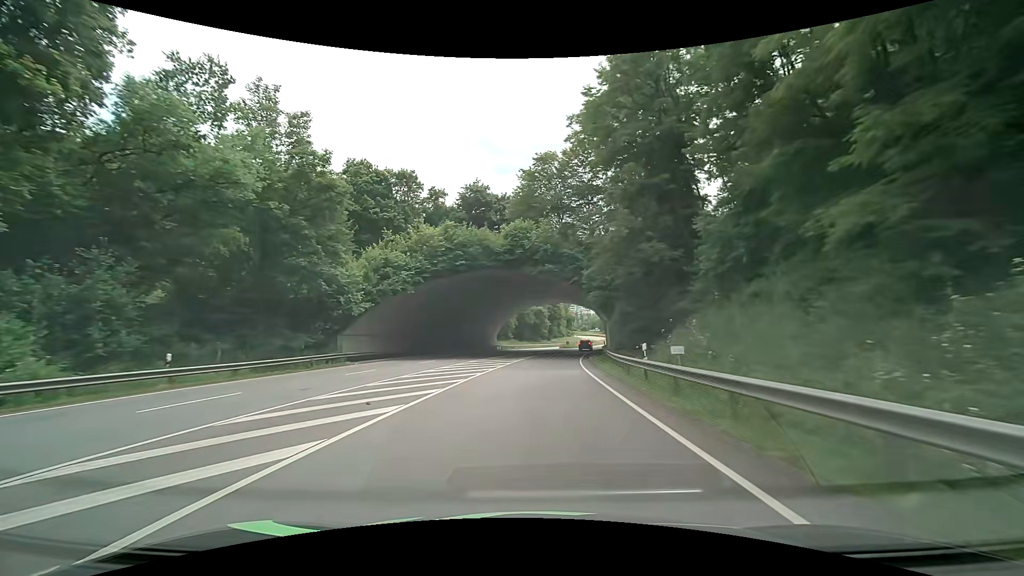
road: primary_link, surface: asphalt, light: Day
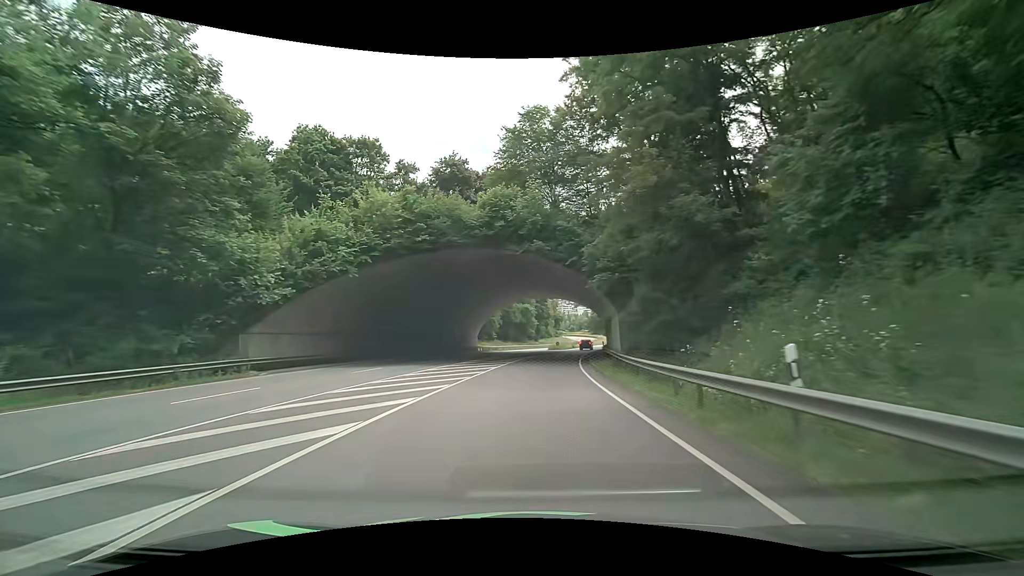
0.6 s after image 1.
(+0.2, +10.4) m; +2°
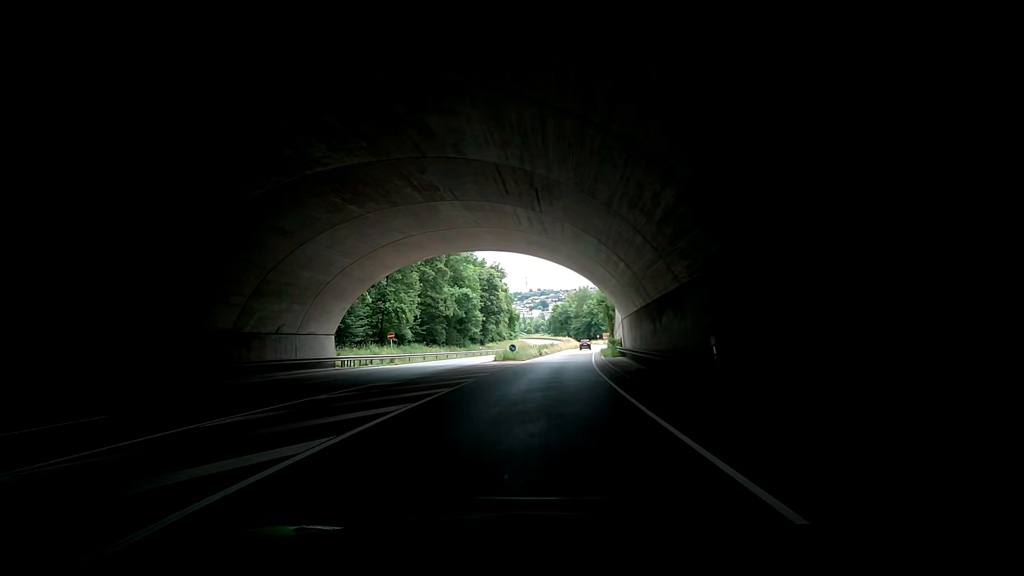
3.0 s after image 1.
(+1.9, +41.4) m; +5°
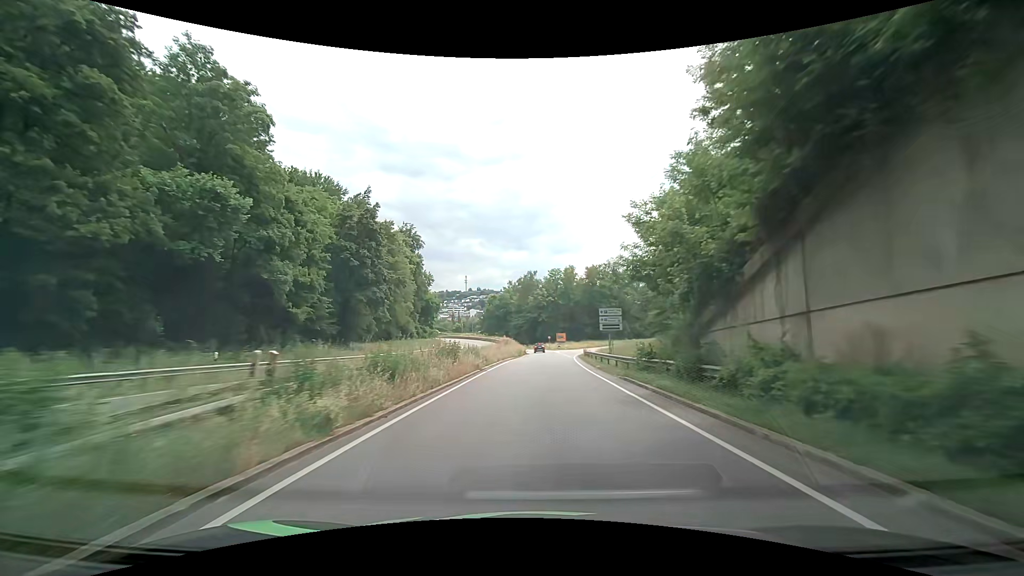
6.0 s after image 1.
(+4.1, +50.9) m; +8°
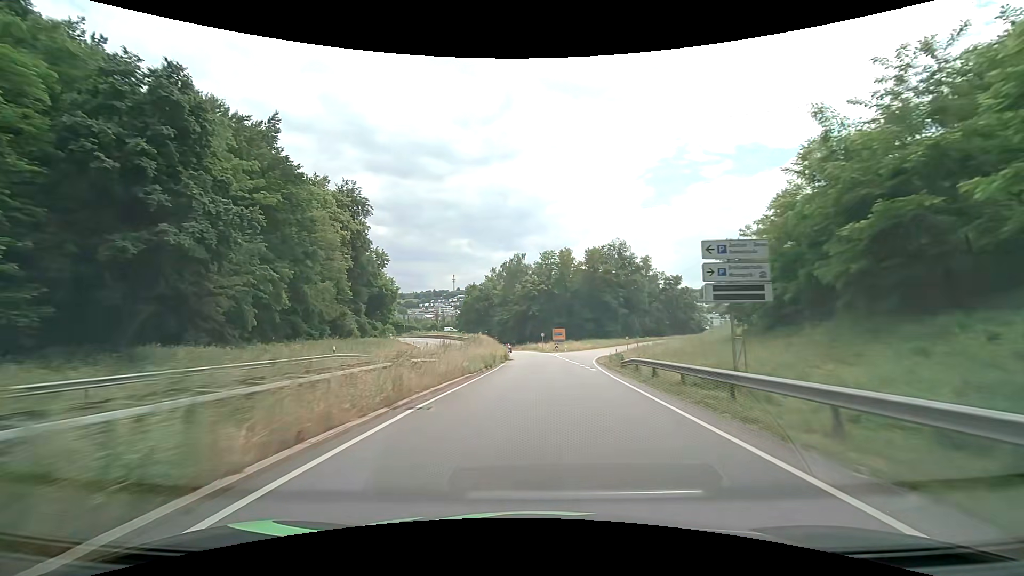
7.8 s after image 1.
(+0.1, +30.2) m; +1°
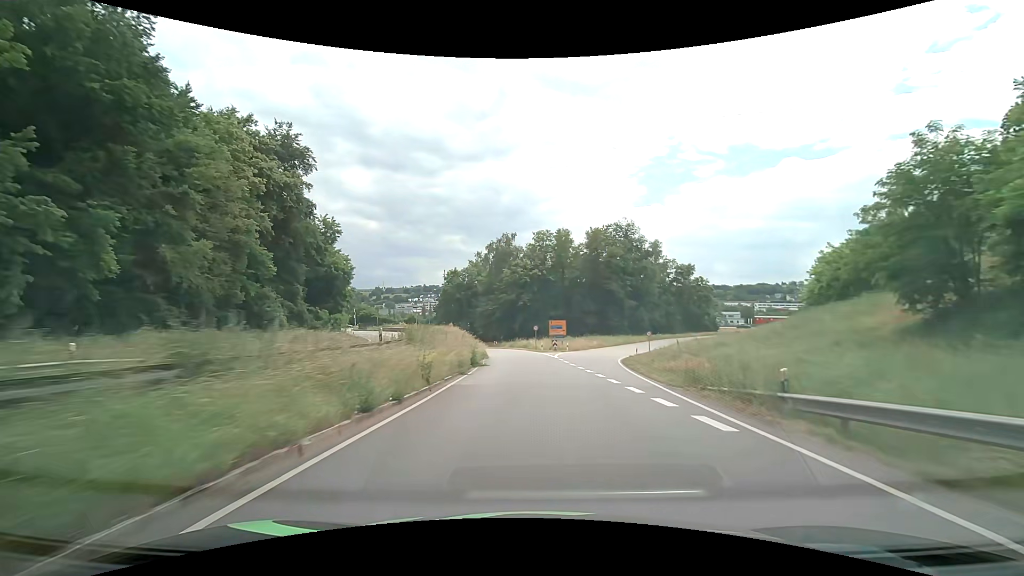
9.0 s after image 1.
(+0.1, +19.9) m; +1°
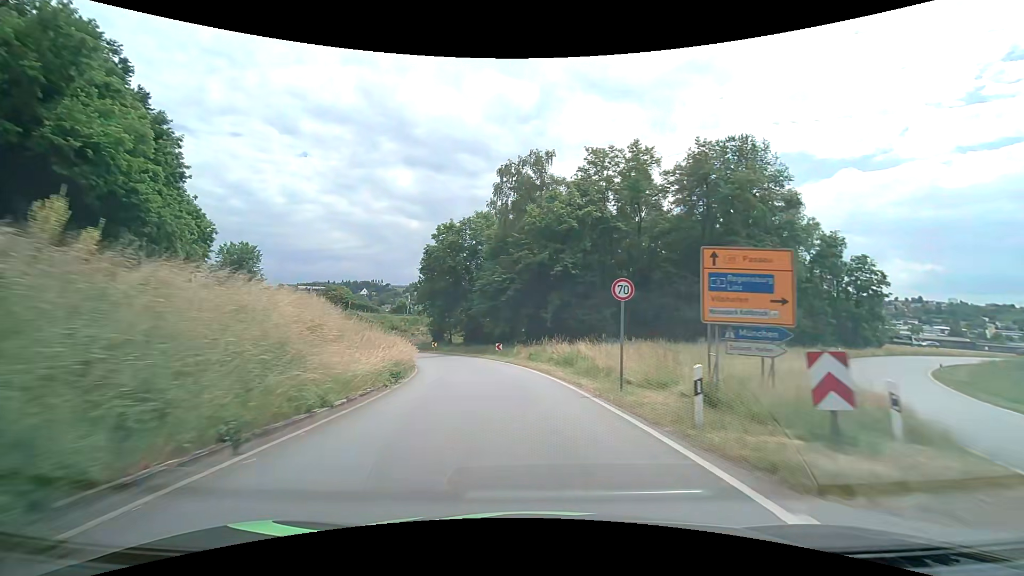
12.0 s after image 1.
(-0.7, +47.6) m; -4°
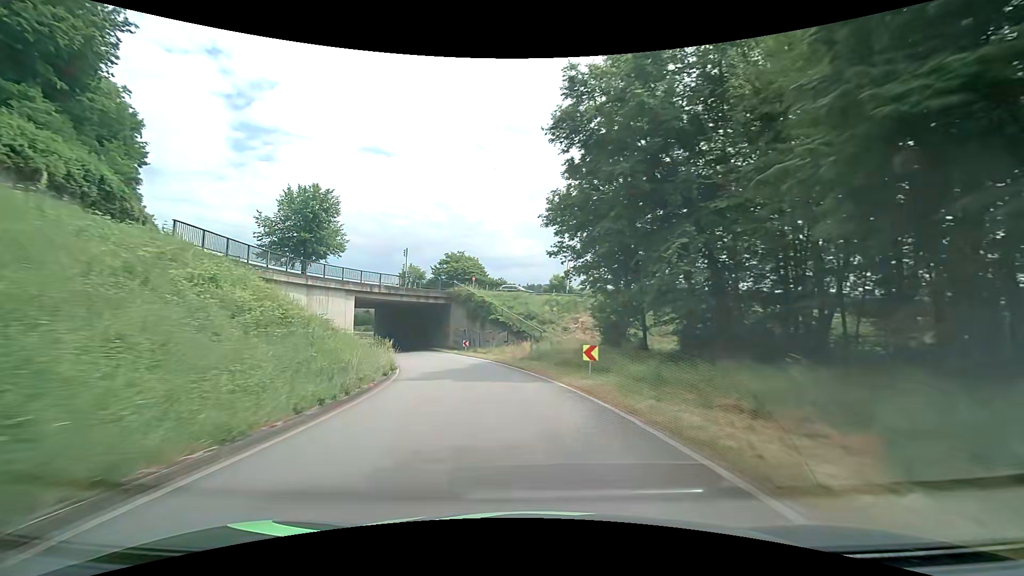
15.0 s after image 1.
(-6.9, +44.0) m; -20°
(-1, +10) (-2, +20) (-4, +30) (-7, +39) (-11, +48) (-16, +57) (-21, +66) (-25, +75) (-32, +82) (-40, +88) m
